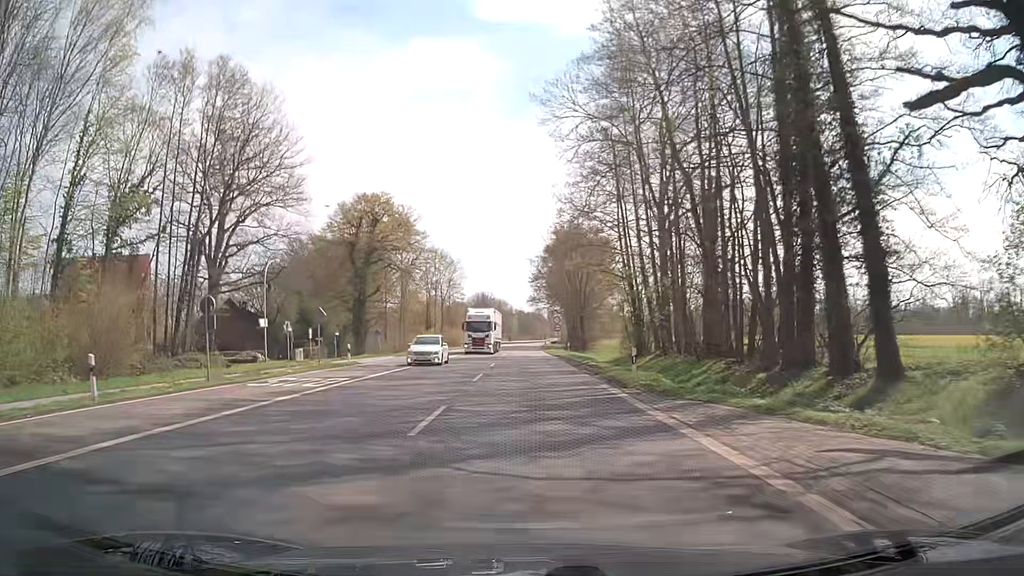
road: secondary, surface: asphalt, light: Day
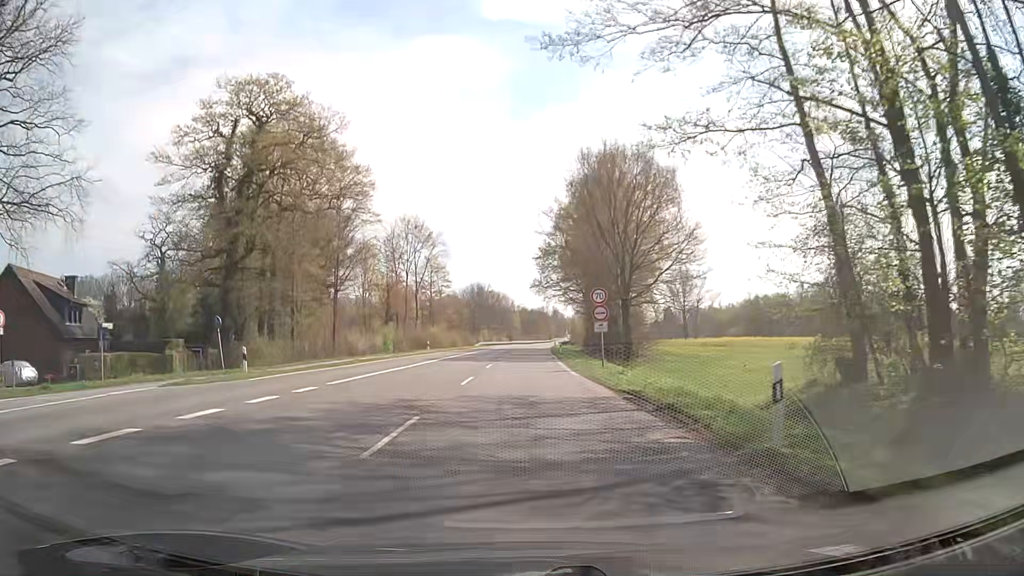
(-0.5, +38.3) m; -1°
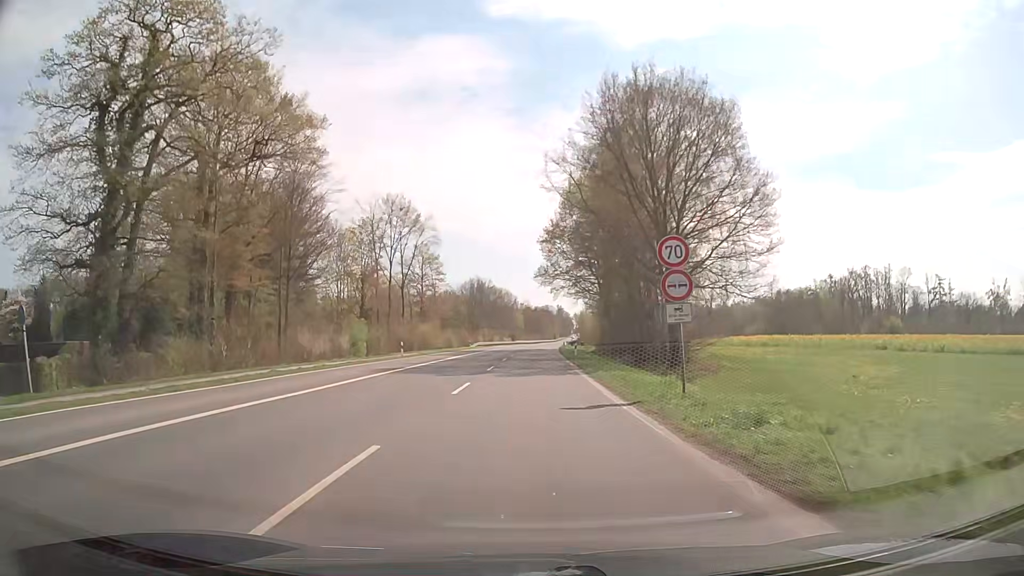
(0.0, +15.3) m; 0°
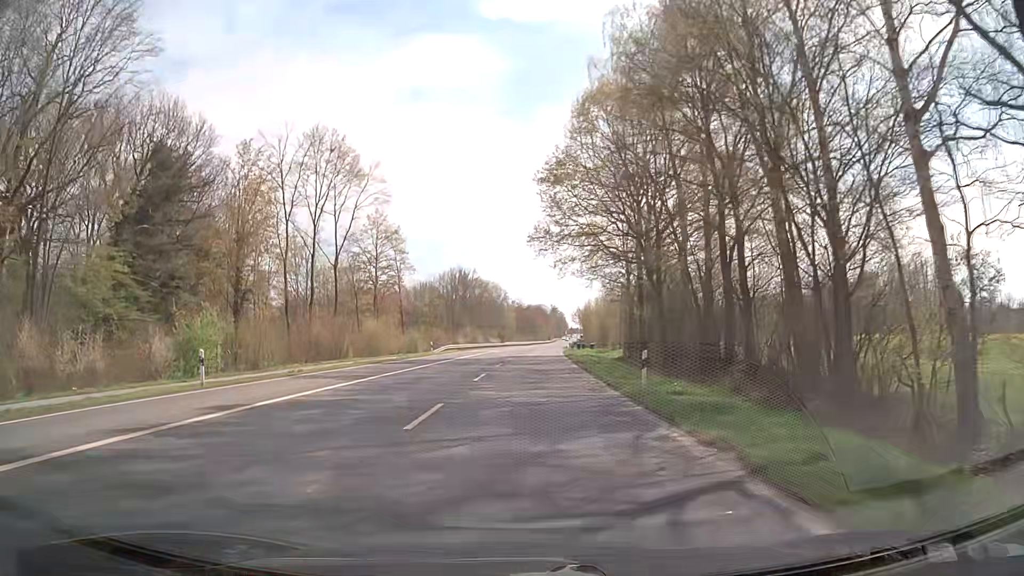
(0.0, +30.6) m; 0°
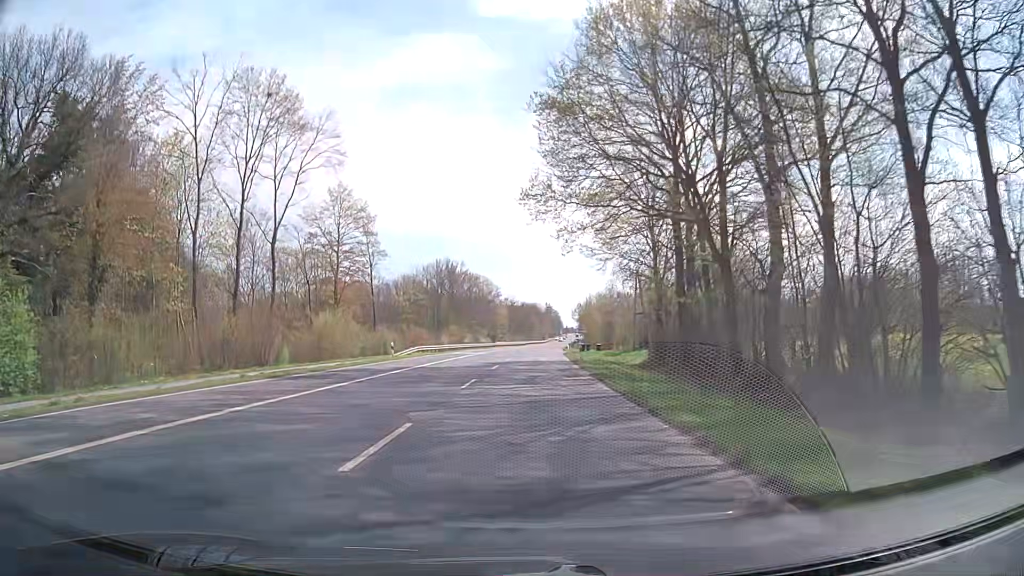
(+0.1, +15.3) m; +1°
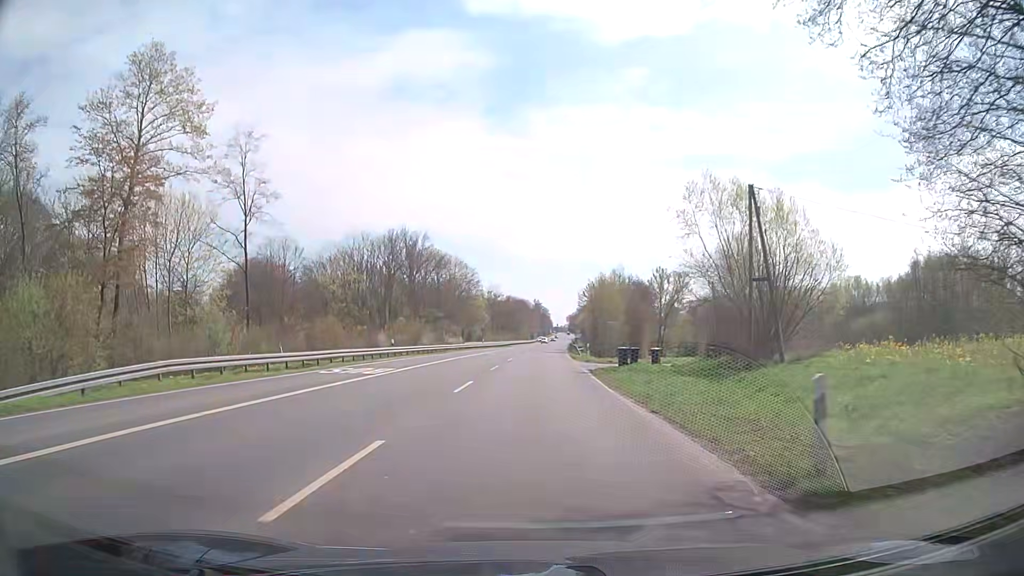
(+0.3, +38.3) m; +1°
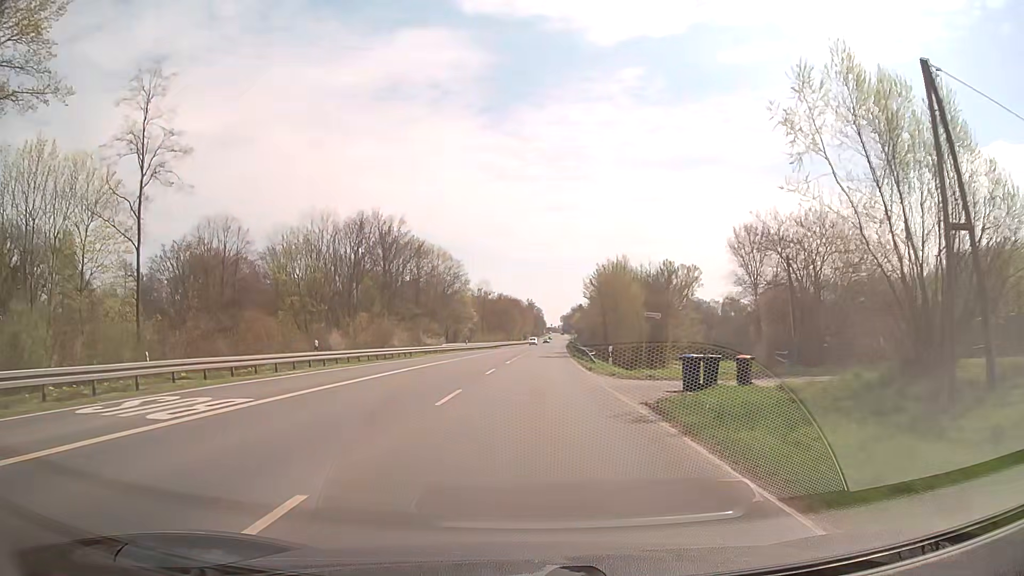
(-0.1, +15.3) m; 0°
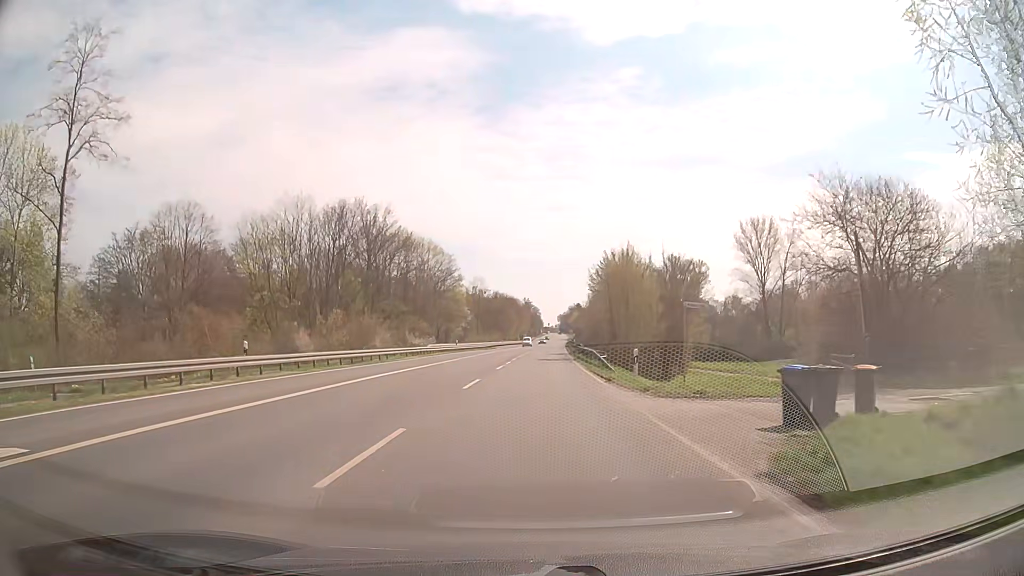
(0.0, +7.7) m; 0°
(0, +10) (0, +20) (0, +30) (+1, +40) (+1, +50) (+1, +60) (+2, +70) (+2, +80) (+3, +90) (+3, +100) m
